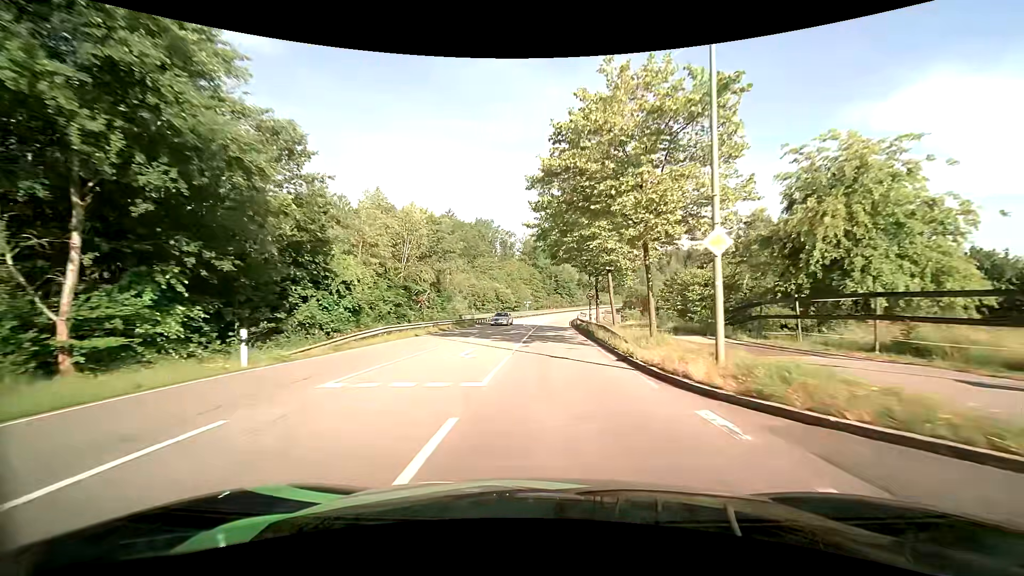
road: secondary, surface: asphalt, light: Day
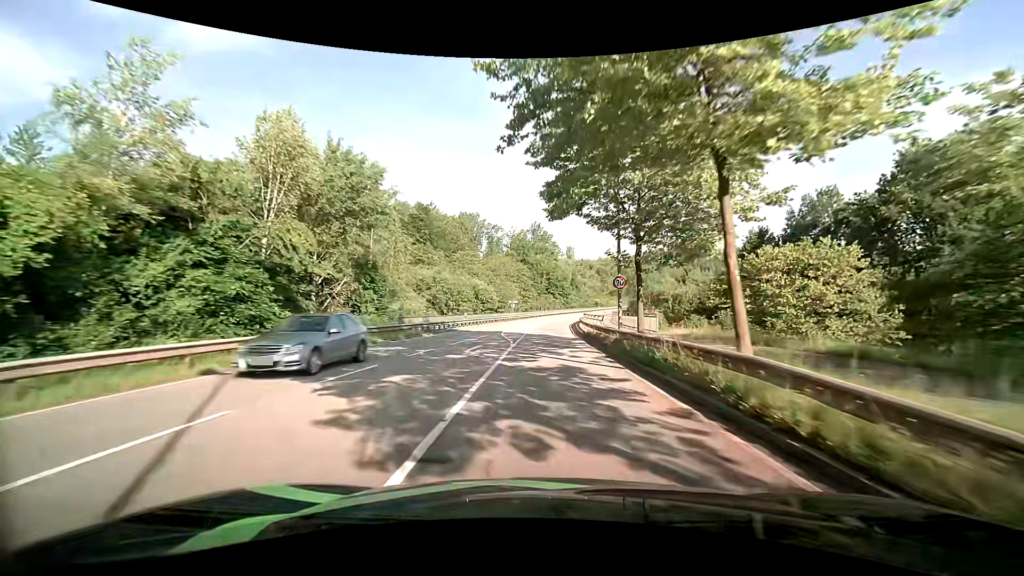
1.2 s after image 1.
(+0.2, +18.9) m; +1°
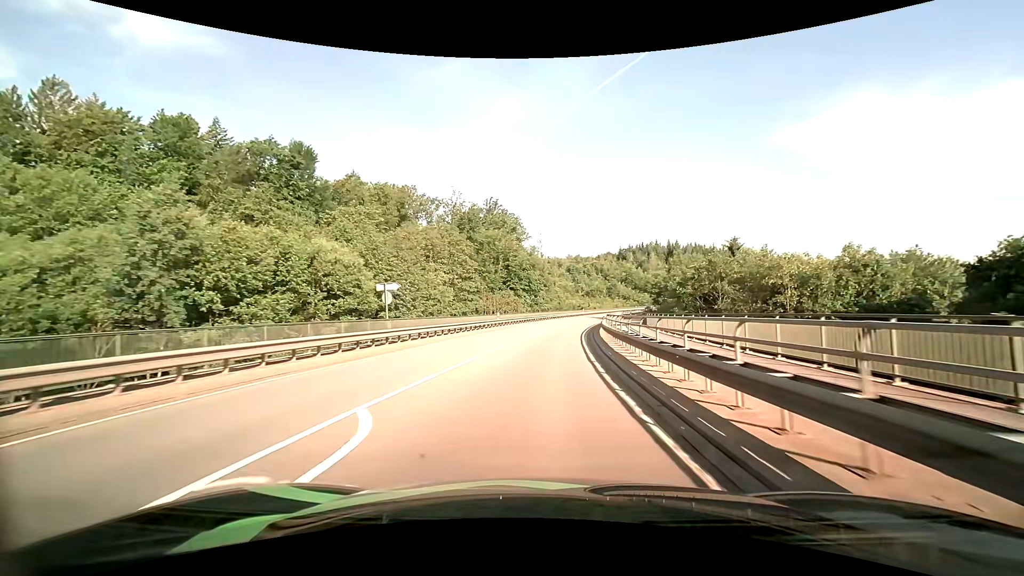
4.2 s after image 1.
(+1.9, +48.5) m; +5°
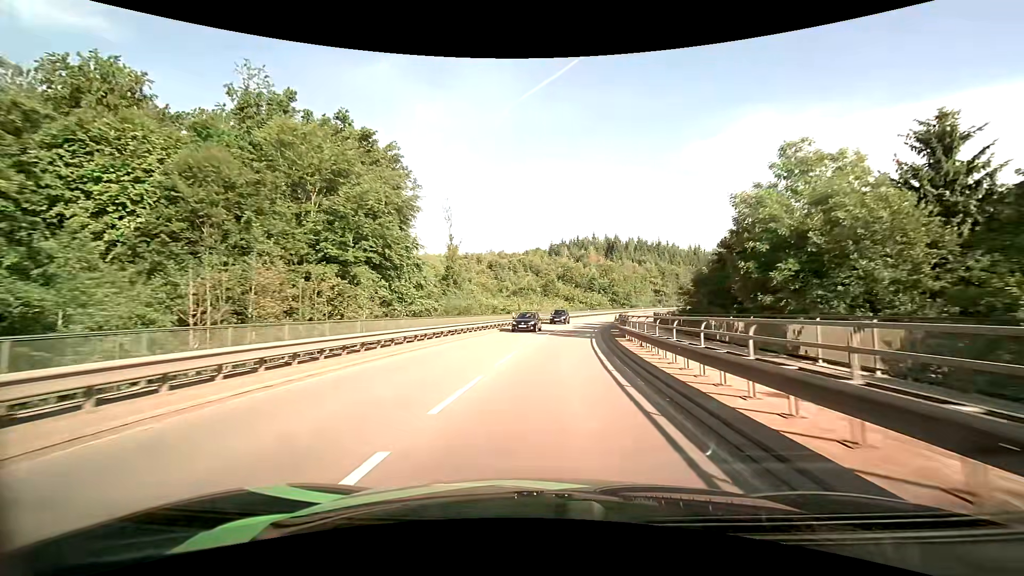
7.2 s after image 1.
(+3.5, +50.2) m; +8°
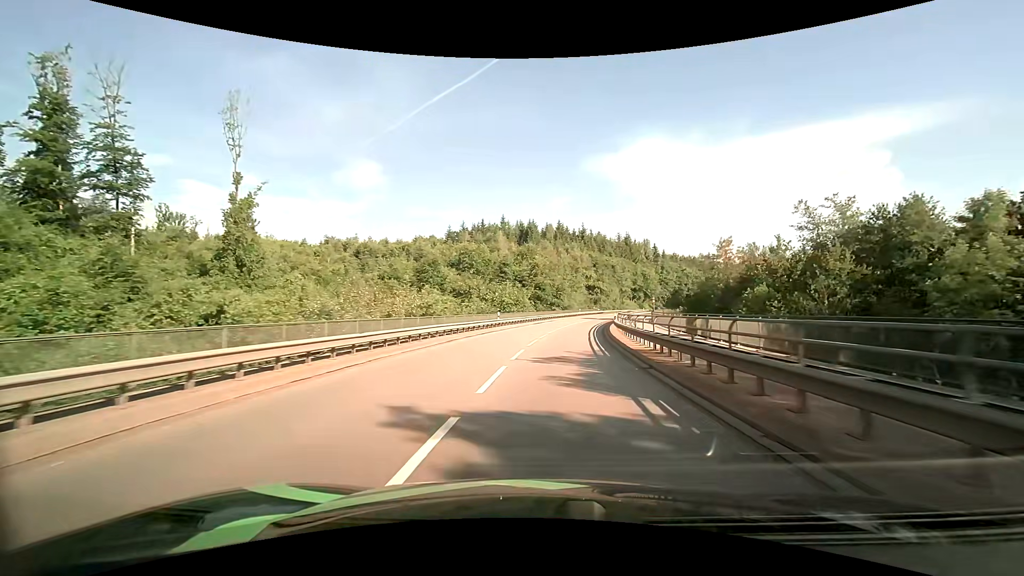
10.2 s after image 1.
(+4.8, +52.3) m; +11°
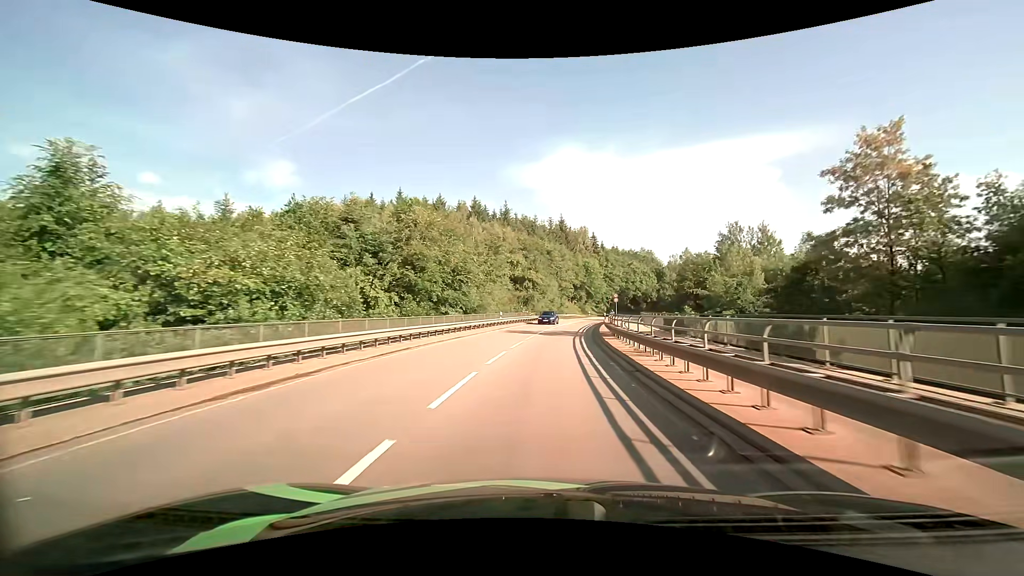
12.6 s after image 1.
(+3.4, +43.0) m; +9°
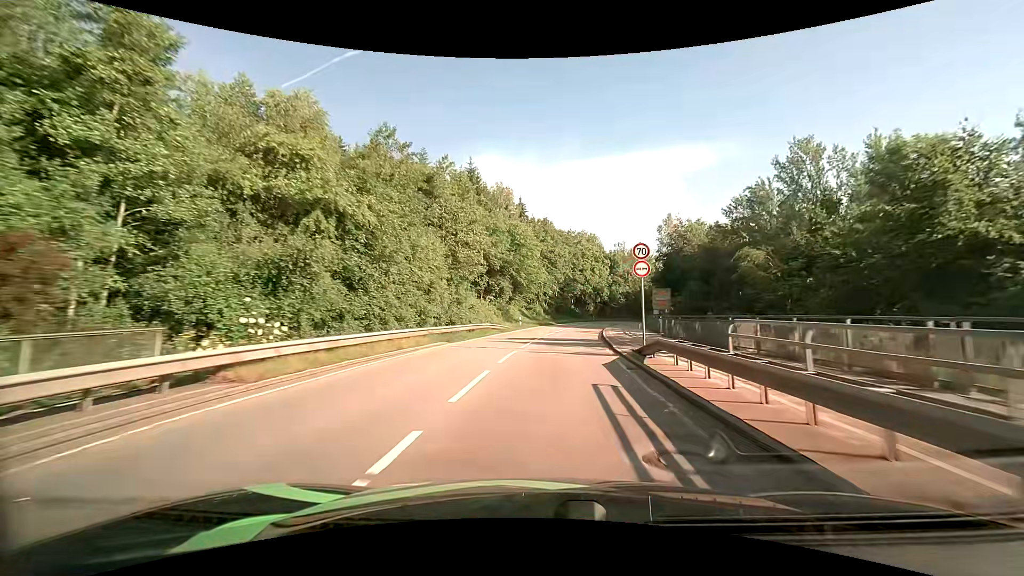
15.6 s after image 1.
(+4.4, +53.2) m; +9°
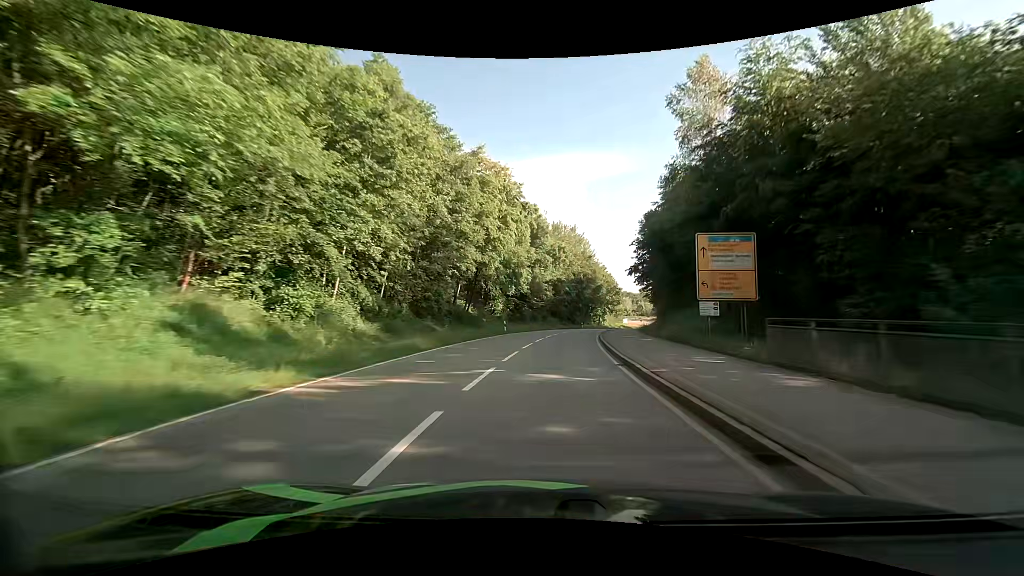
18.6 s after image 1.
(+5.0, +52.3) m; +11°
(0, +10) (+1, +20) (+1, +30) (+3, +40) (+4, +50) (+6, +60) (+8, +69) (+10, +79) (+13, +89) (+16, +98) m
